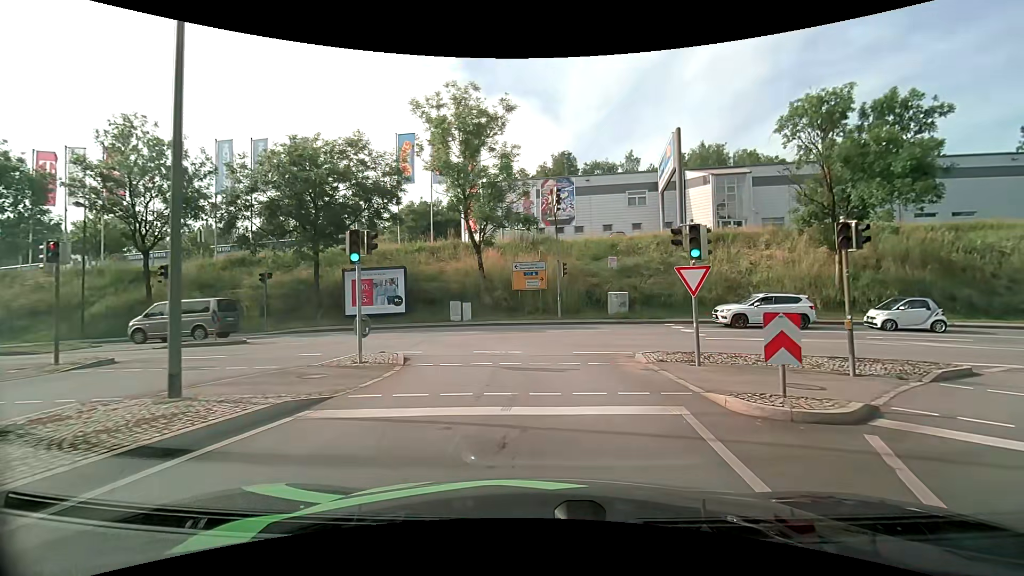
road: primary_link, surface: asphalt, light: Day
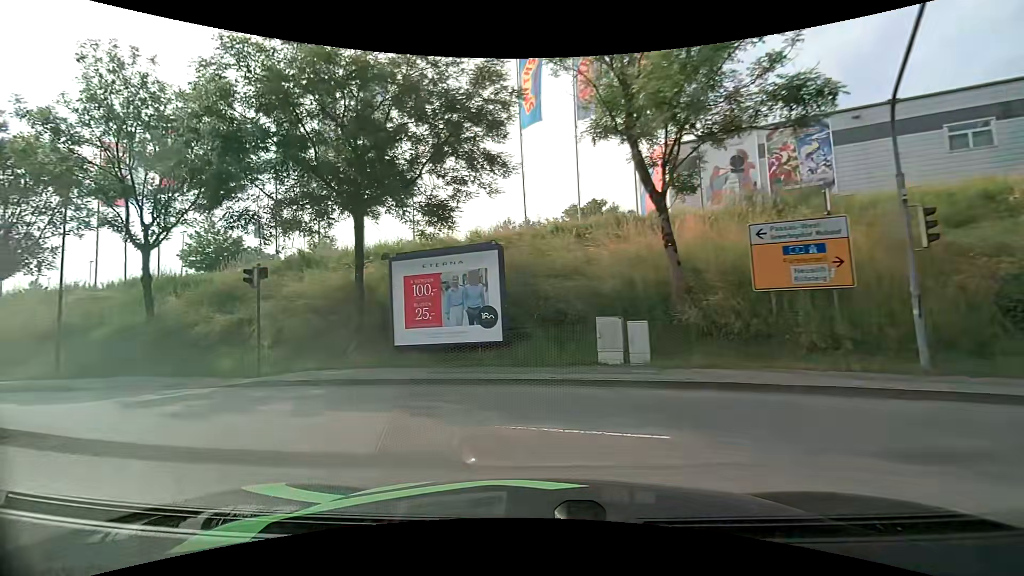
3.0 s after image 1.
(-1.2, +16.8) m; -21°
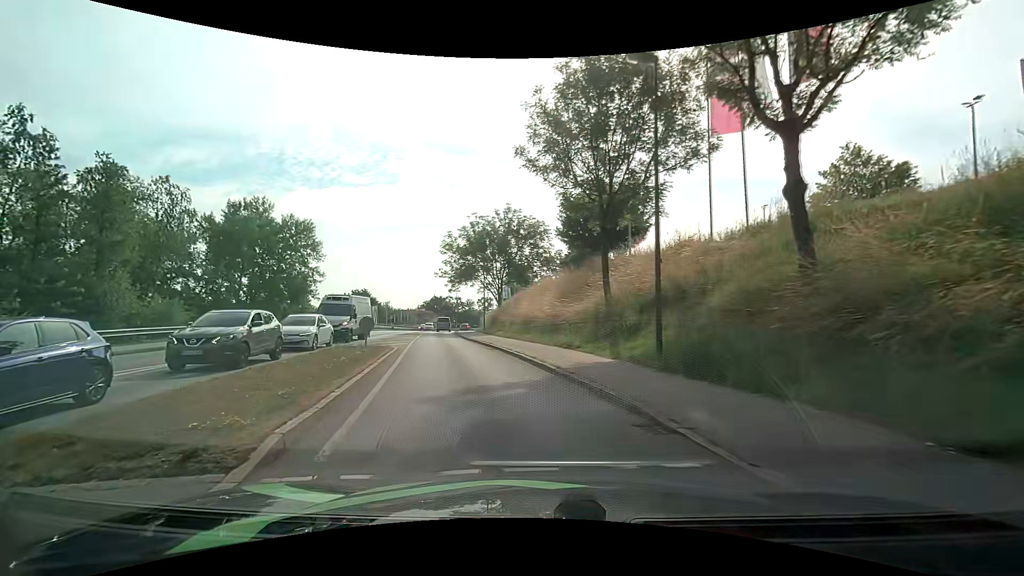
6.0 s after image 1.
(-7.9, +11.7) m; -64°
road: tertiary
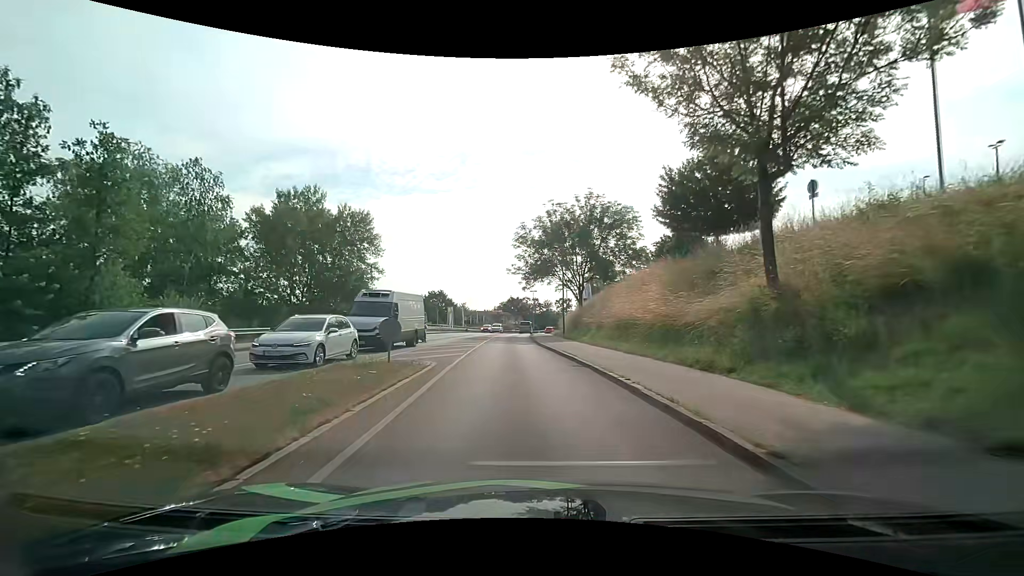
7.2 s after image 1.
(-0.5, +7.3) m; -9°
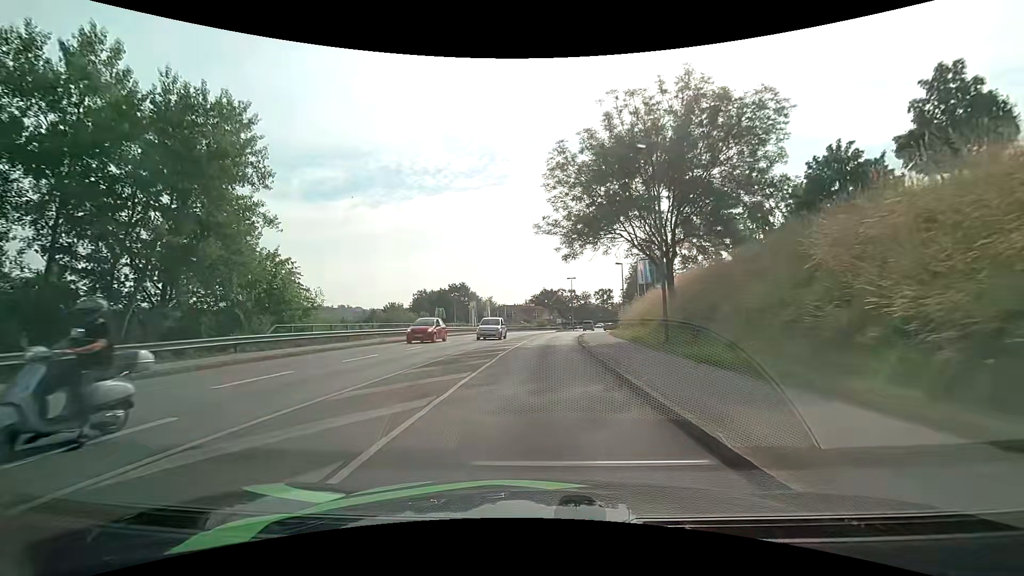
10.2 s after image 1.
(-1.1, +23.4) m; -4°
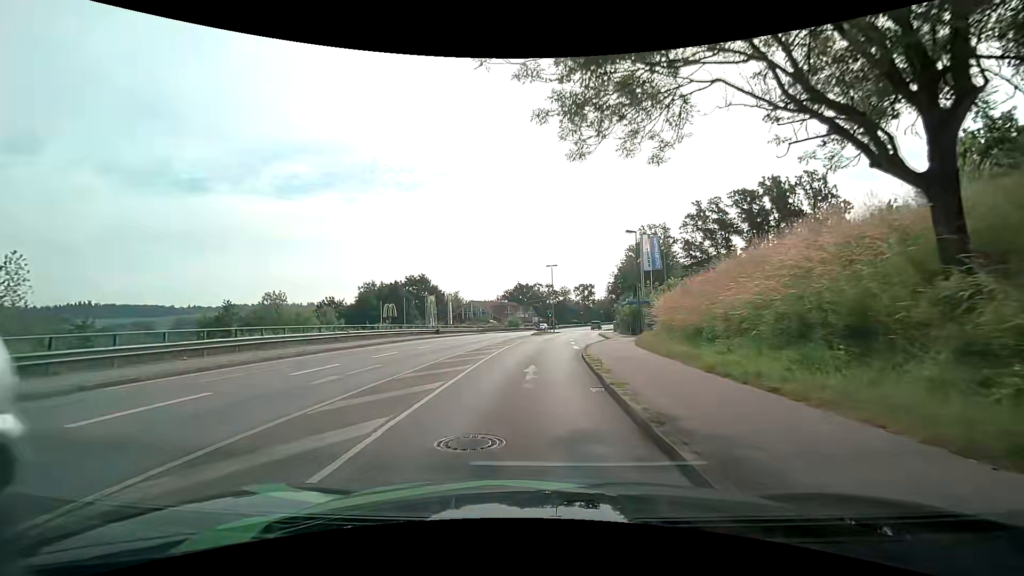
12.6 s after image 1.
(+0.4, +21.3) m; +2°
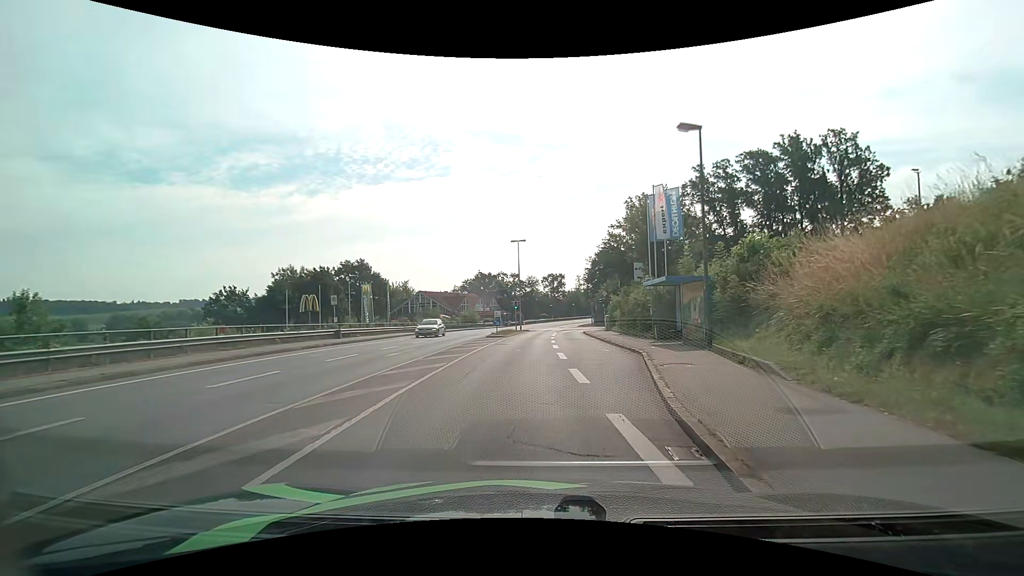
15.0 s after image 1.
(+0.3, +20.0) m; +4°
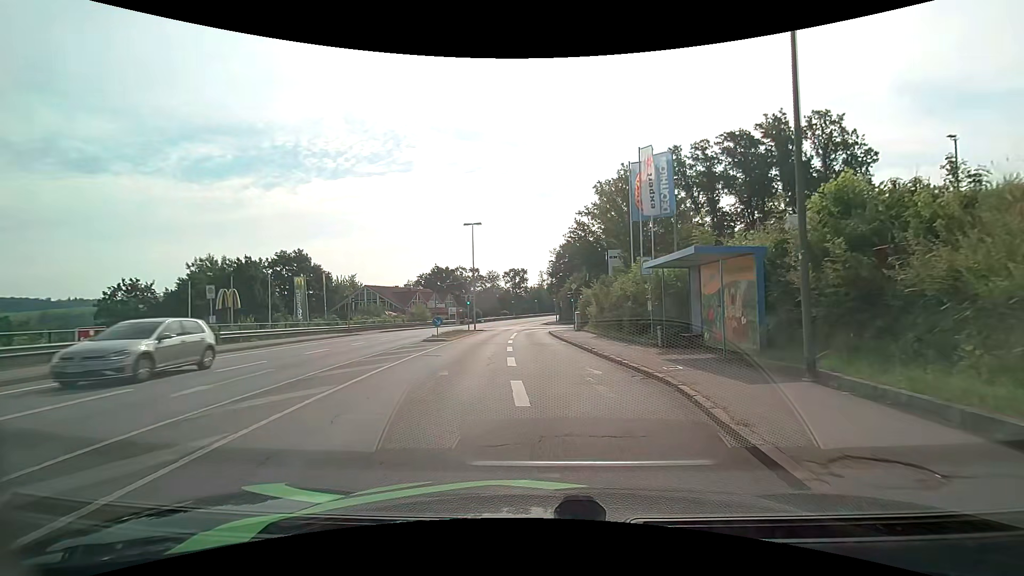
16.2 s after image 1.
(+0.4, +8.8) m; +4°
(0, +10) (0, +20) (0, +30) (-1, +40) (0, +50) (+7, +57) (+17, +59) (+27, +59) (+37, +59) (+47, +59) m
